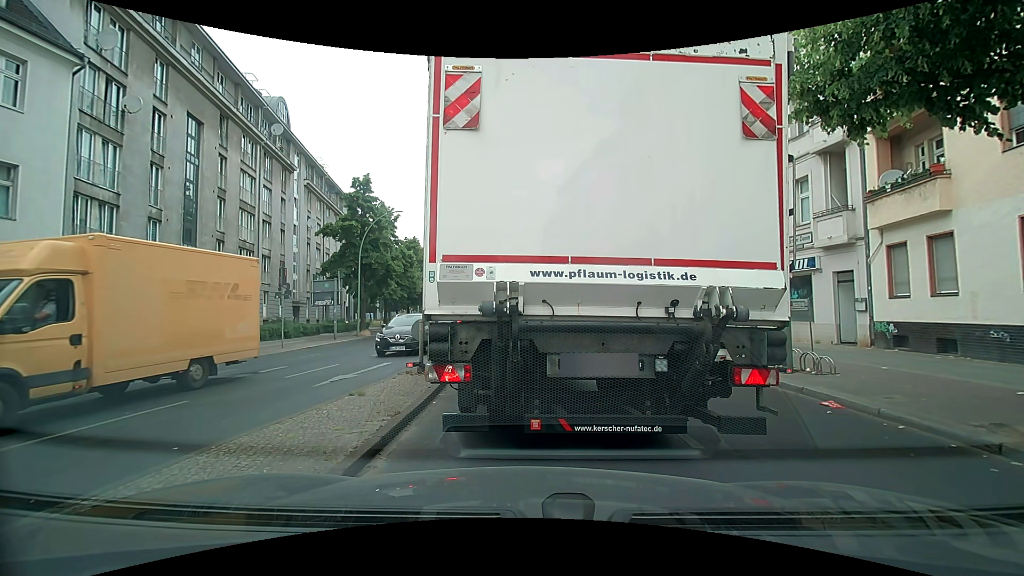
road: secondary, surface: asphalt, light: Day
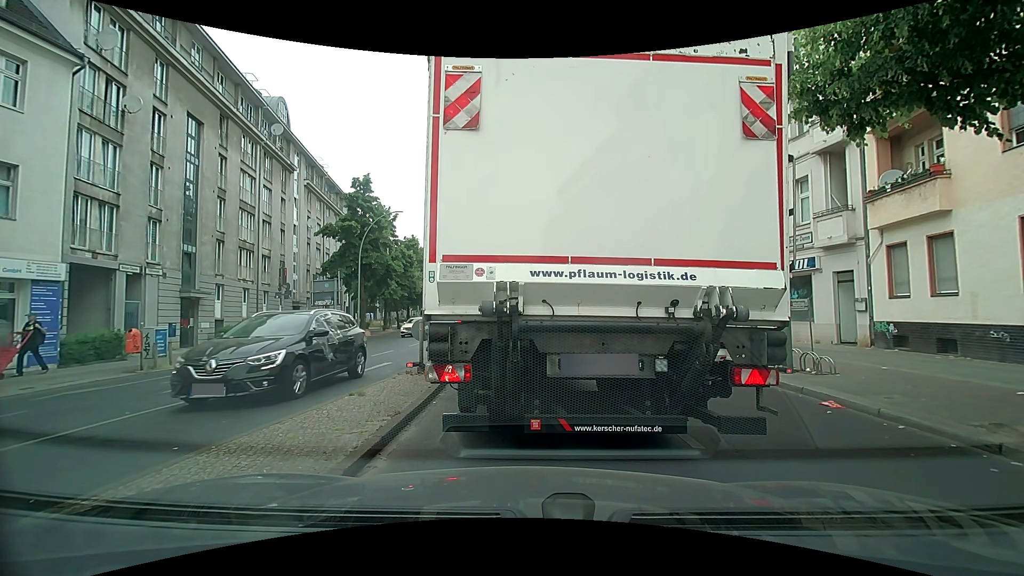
(0.0, 0.0) m; 0°
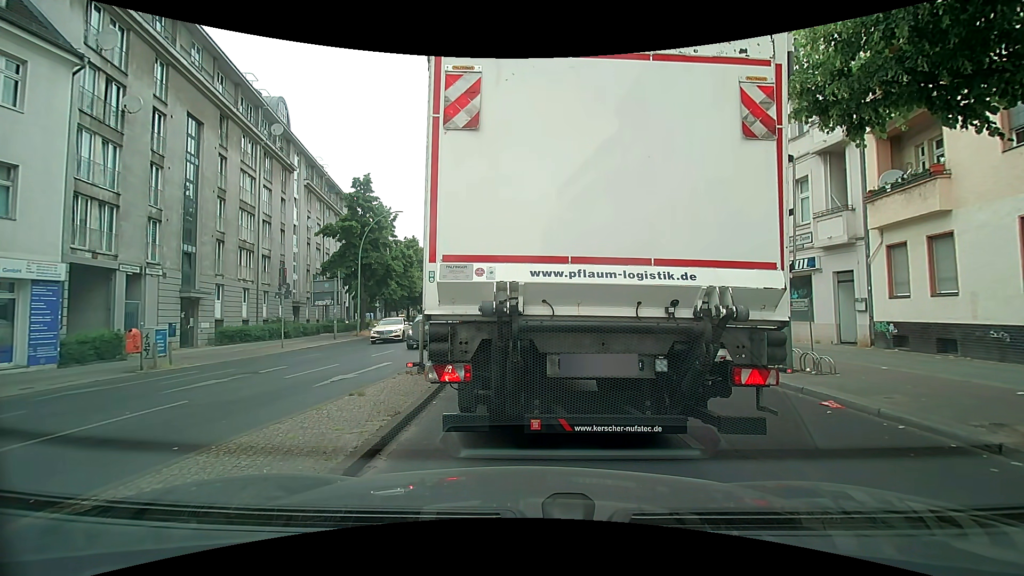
(0.0, 0.0) m; 0°
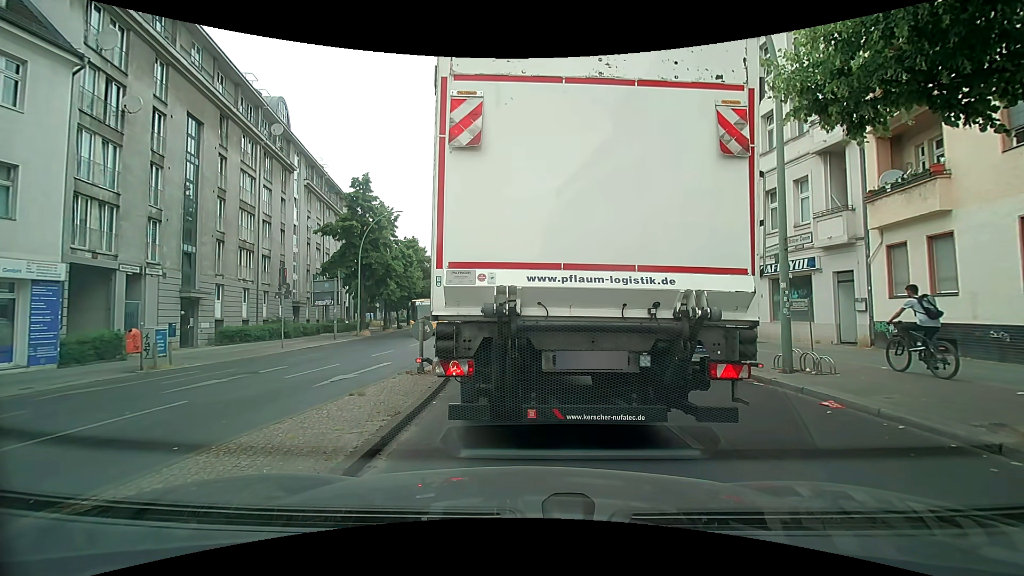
(0.0, 0.0) m; 0°
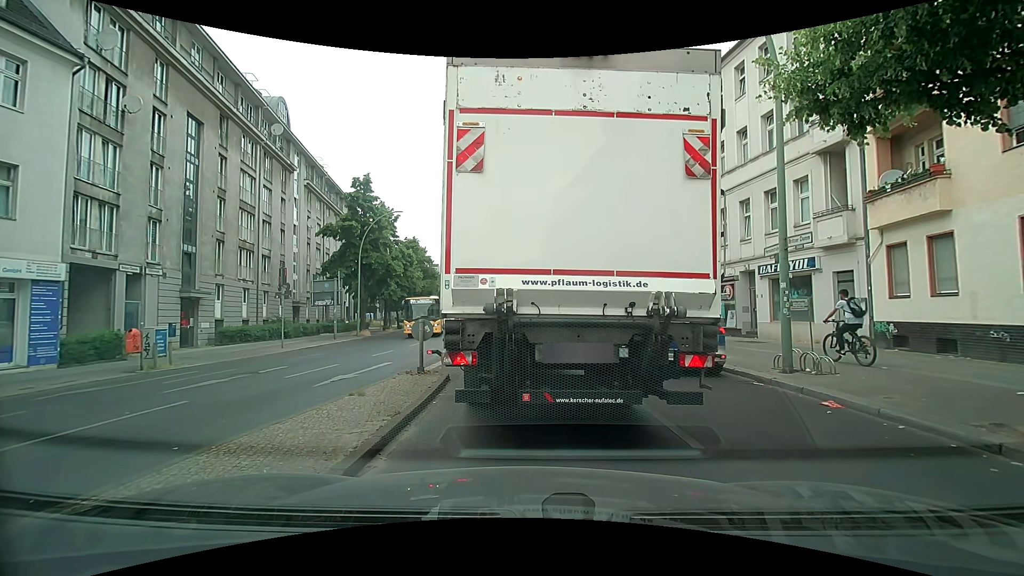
(0.0, 0.0) m; 0°
